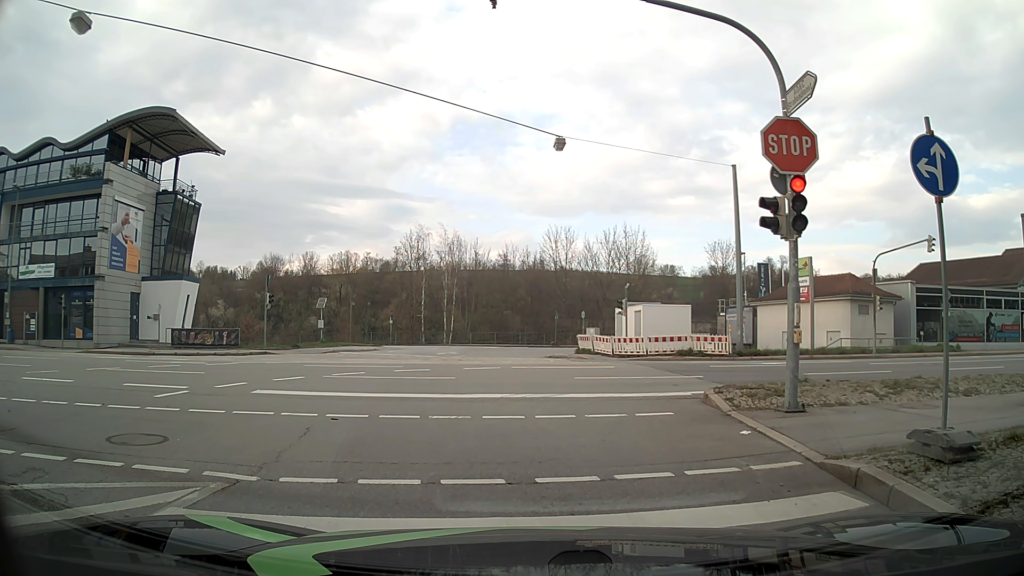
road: tertiary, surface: asphalt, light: Day
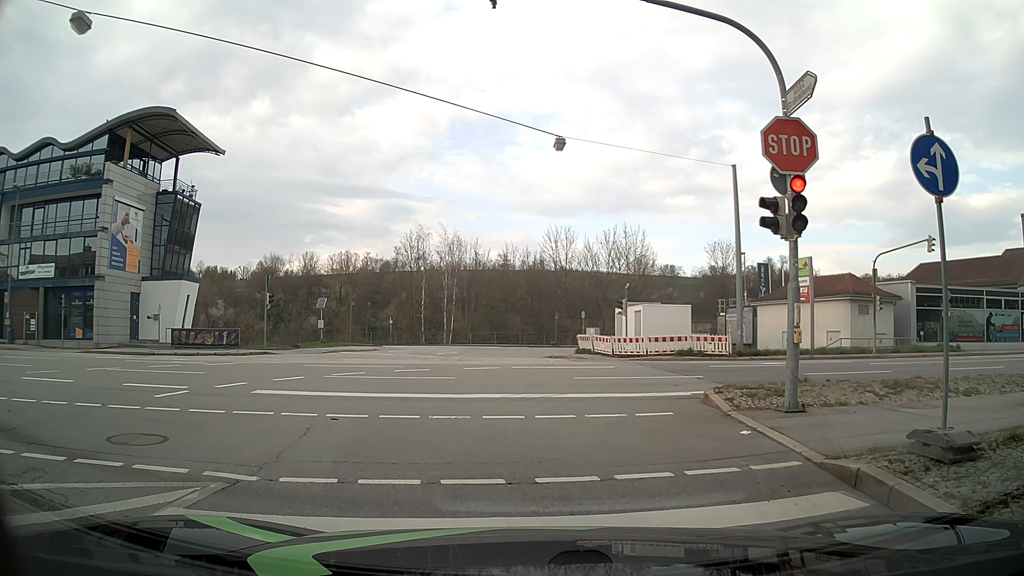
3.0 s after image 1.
(0.0, 0.0) m; 0°
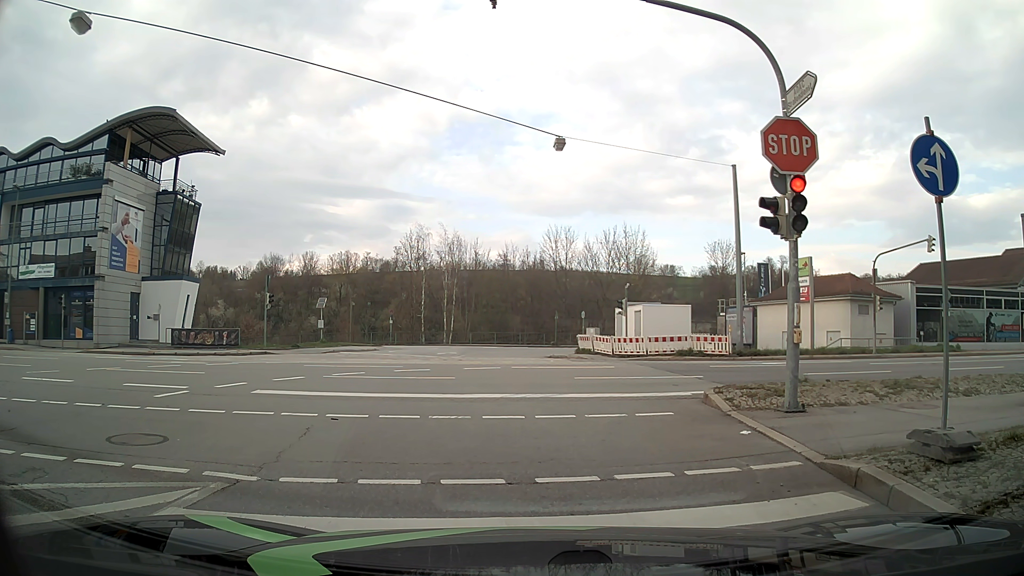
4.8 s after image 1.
(0.0, 0.0) m; 0°
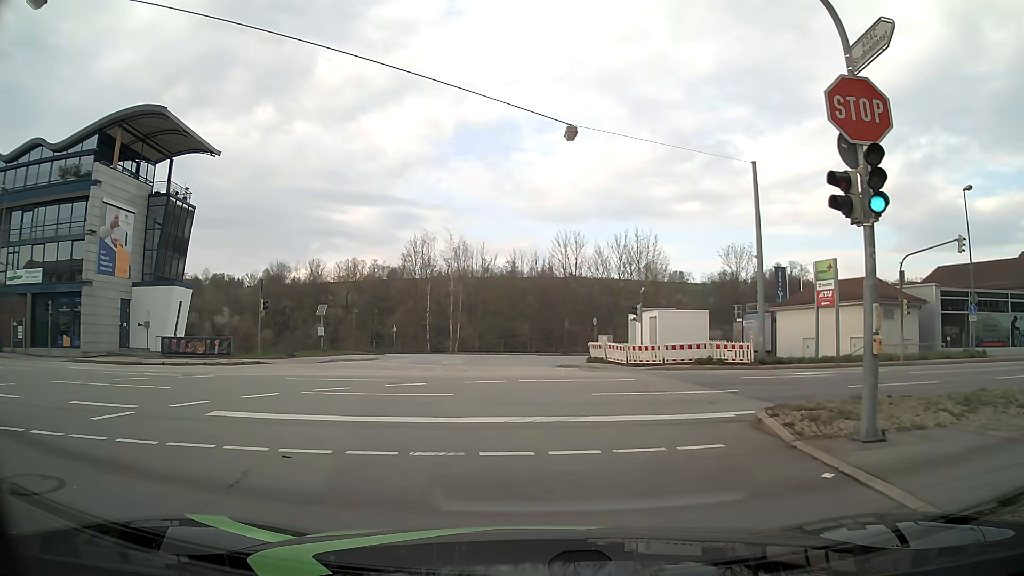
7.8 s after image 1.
(0.0, +2.4) m; -1°
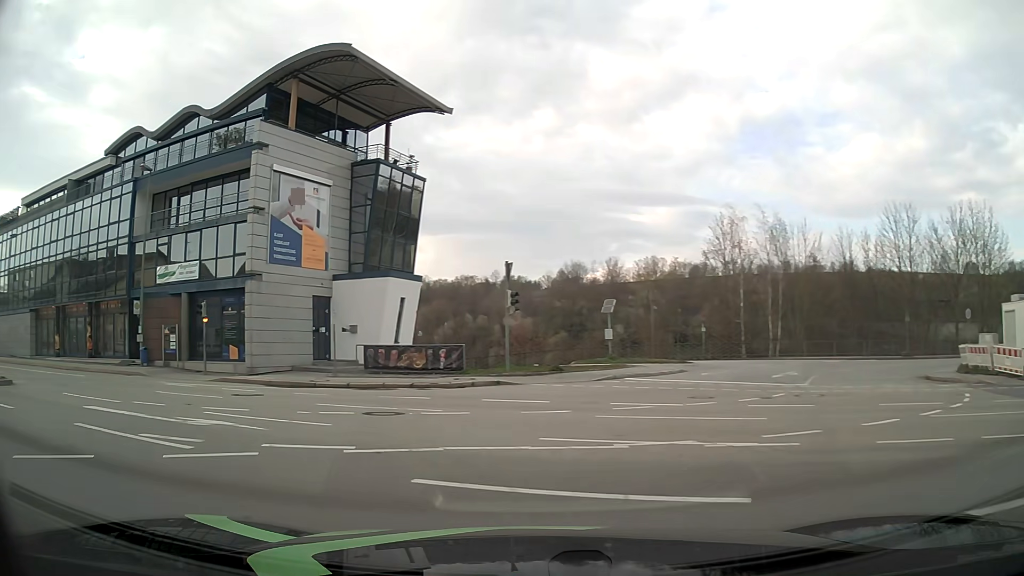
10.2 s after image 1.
(-1.8, +12.0) m; -25°
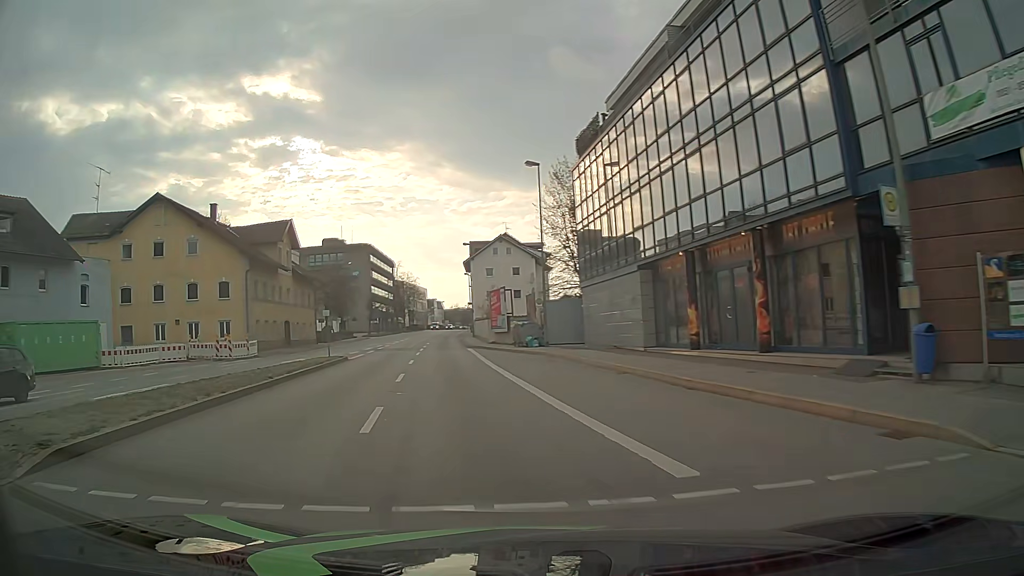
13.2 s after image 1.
(-12.4, +19.7) m; -60°
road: primary
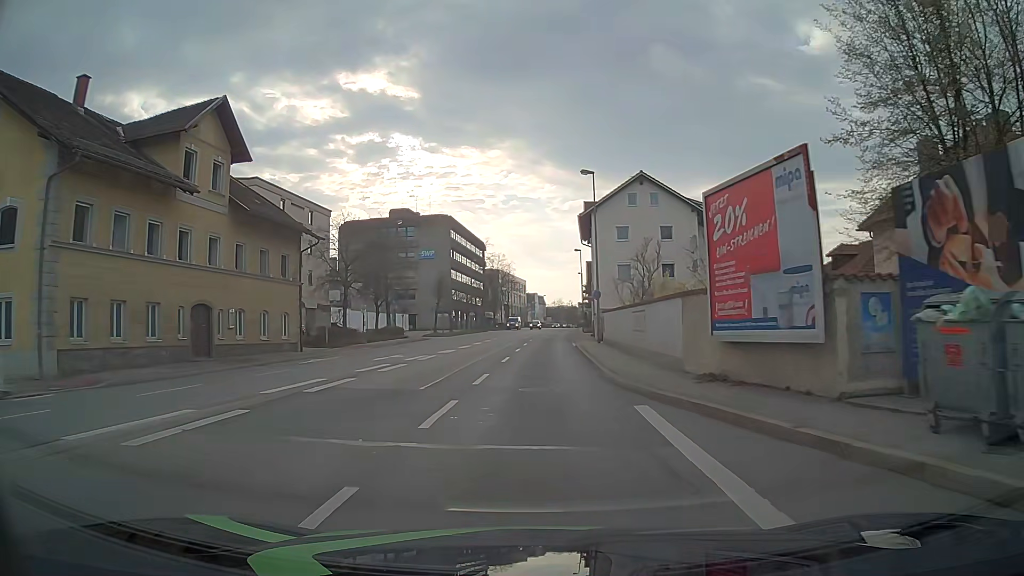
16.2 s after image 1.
(-4.8, +33.4) m; -10°
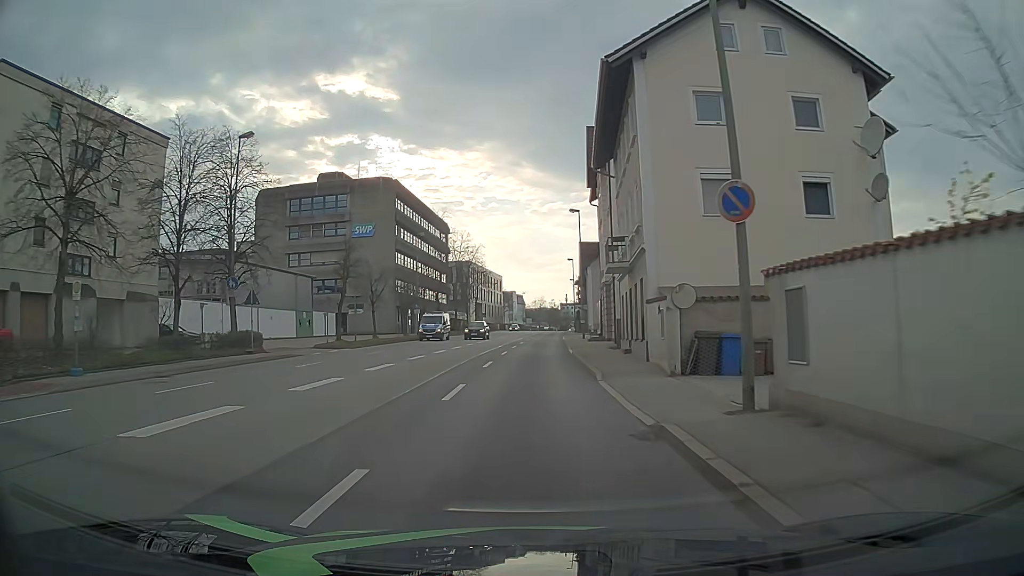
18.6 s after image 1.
(+0.5, +30.0) m; +2°
(0, +10) (0, +20) (0, +30) (0, +40) (+1, +50) (+1, +60) (+1, +70) (+2, +80) (+2, +90) (+3, +100) m
